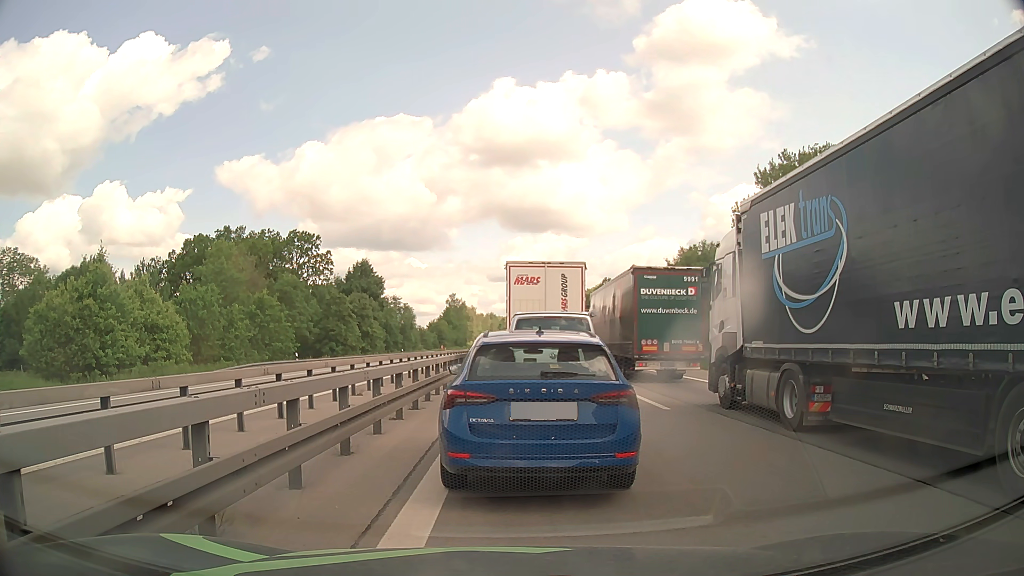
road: motorway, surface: asphalt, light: Day
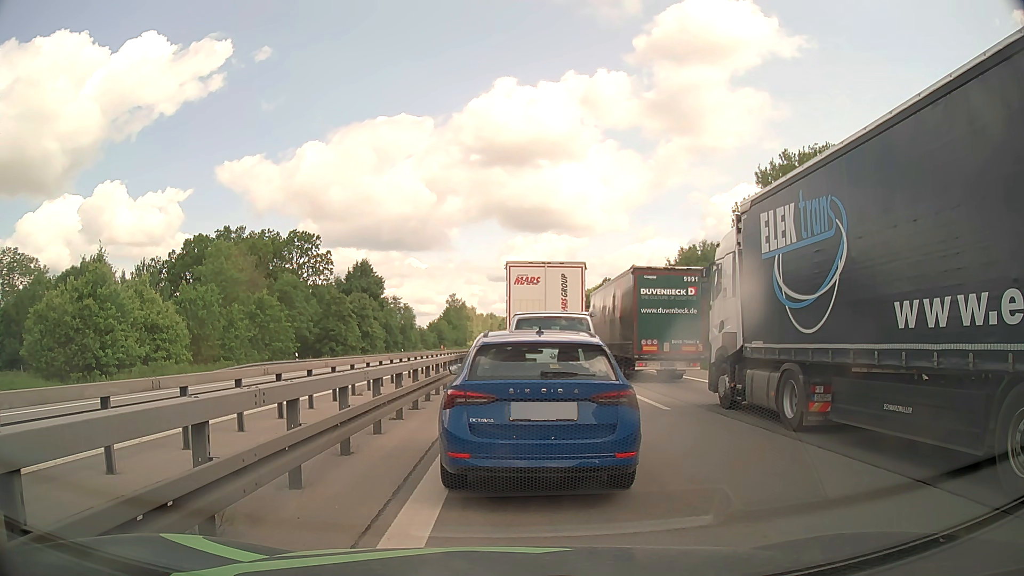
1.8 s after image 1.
(0.0, 0.0) m; 0°
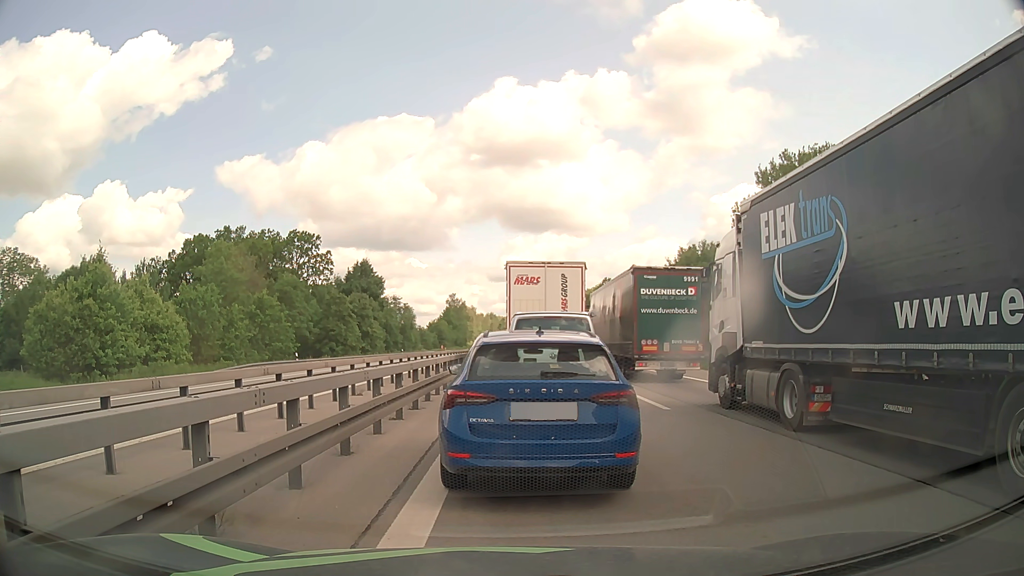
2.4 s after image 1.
(0.0, 0.0) m; 0°
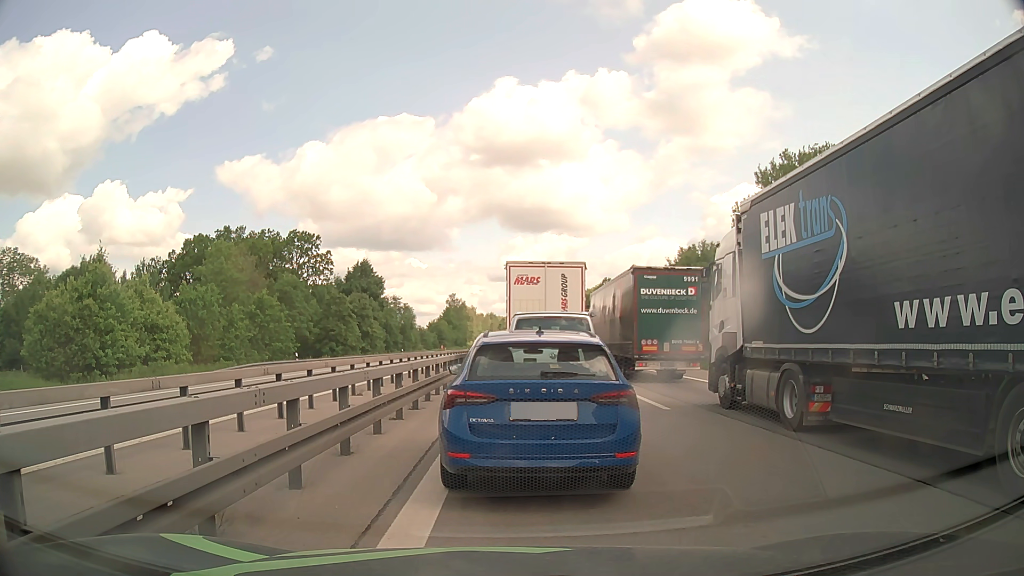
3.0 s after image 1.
(0.0, 0.0) m; 0°
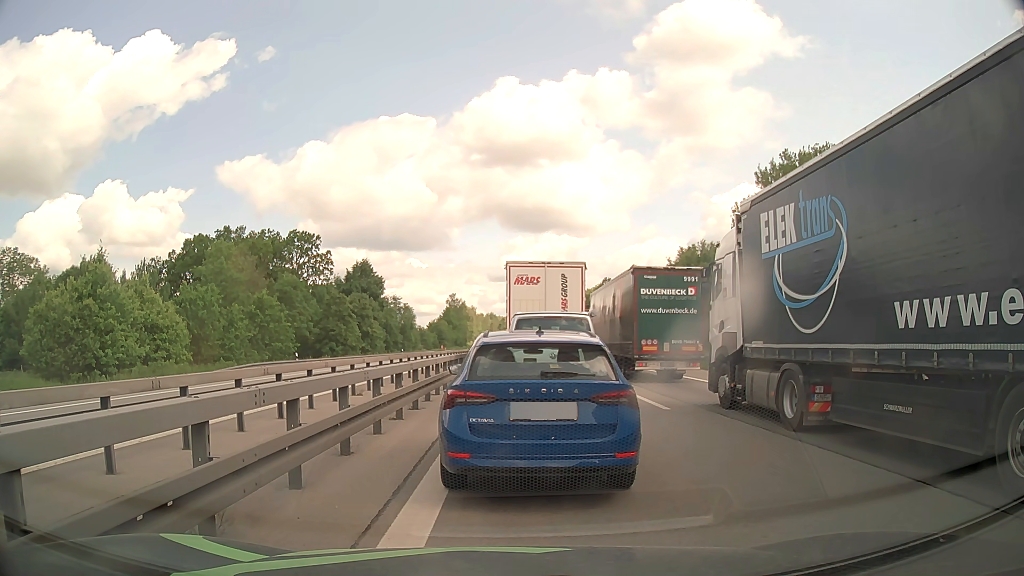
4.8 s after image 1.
(0.0, 0.0) m; 0°
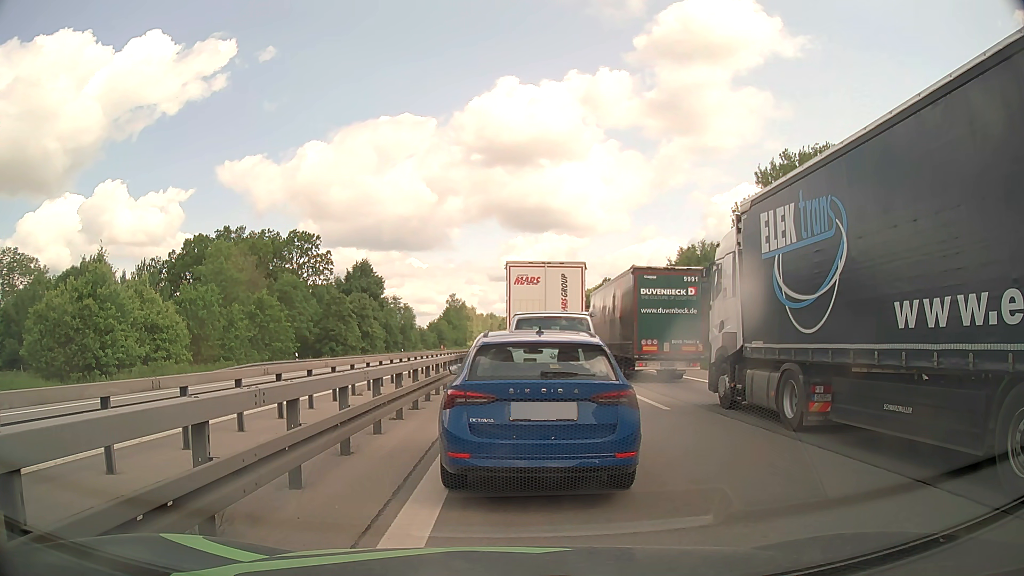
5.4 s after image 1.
(0.0, 0.0) m; 0°
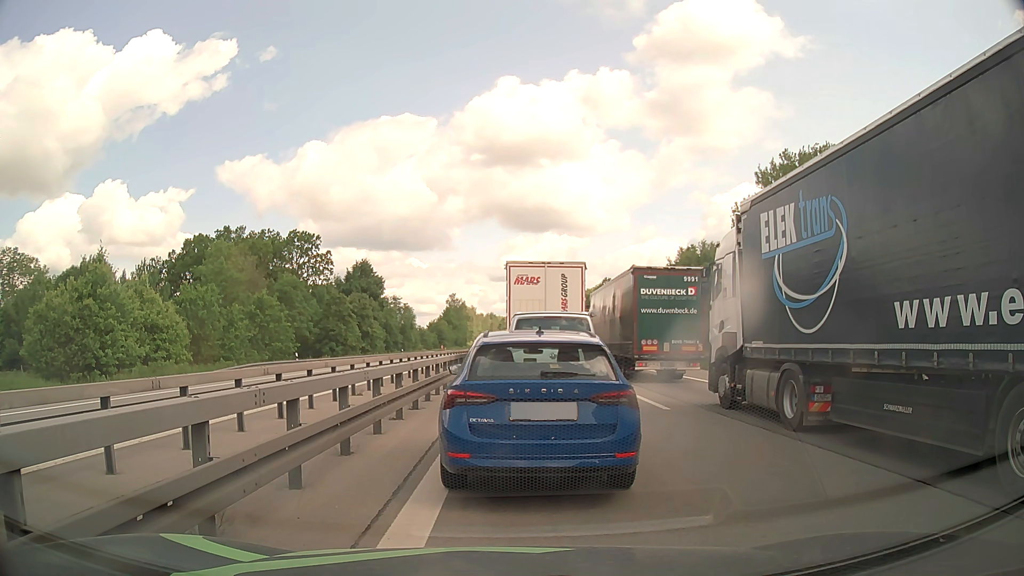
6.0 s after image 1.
(0.0, 0.0) m; 0°
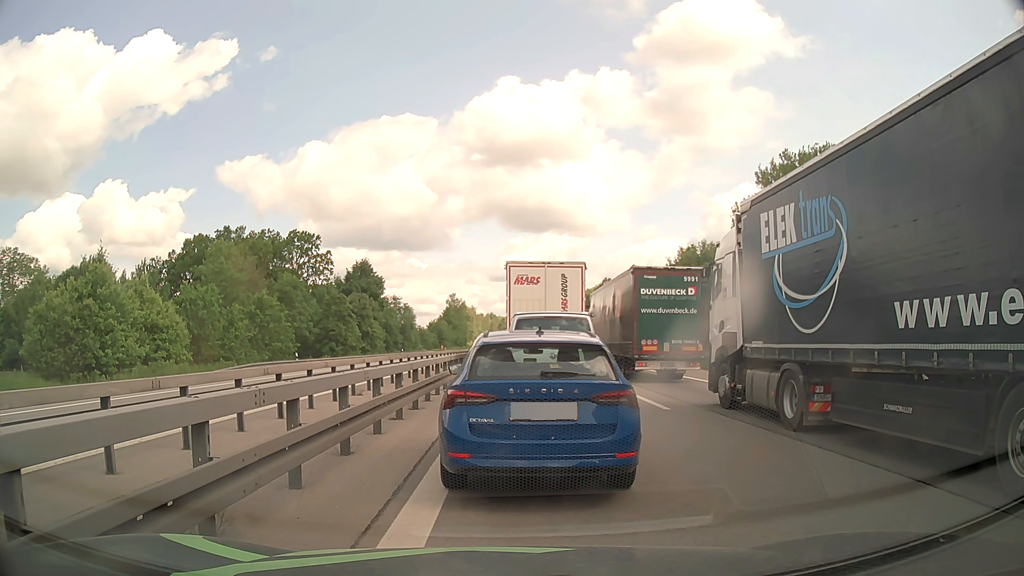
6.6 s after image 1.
(0.0, 0.0) m; 0°
